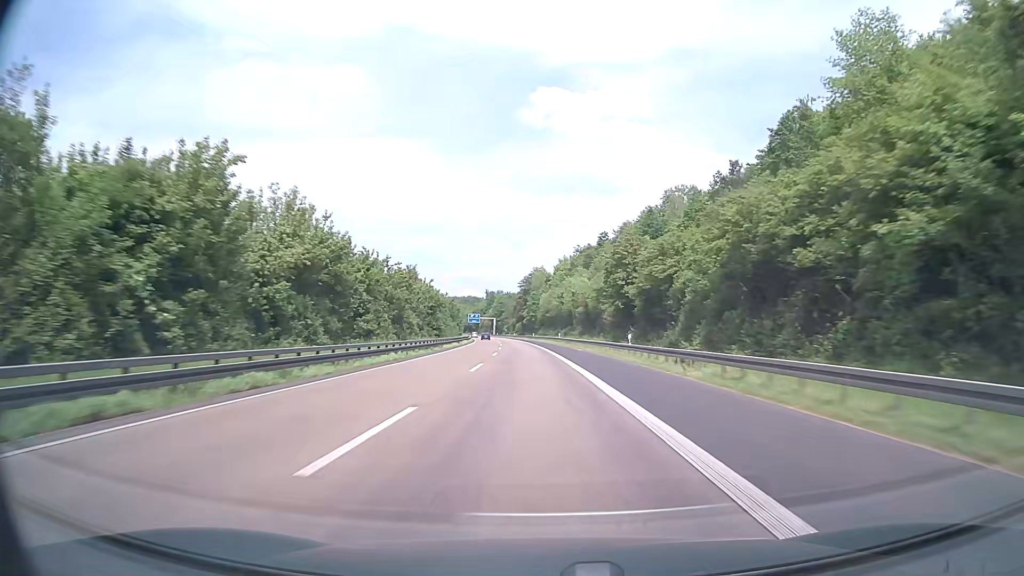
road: motorway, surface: asphalt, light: Day
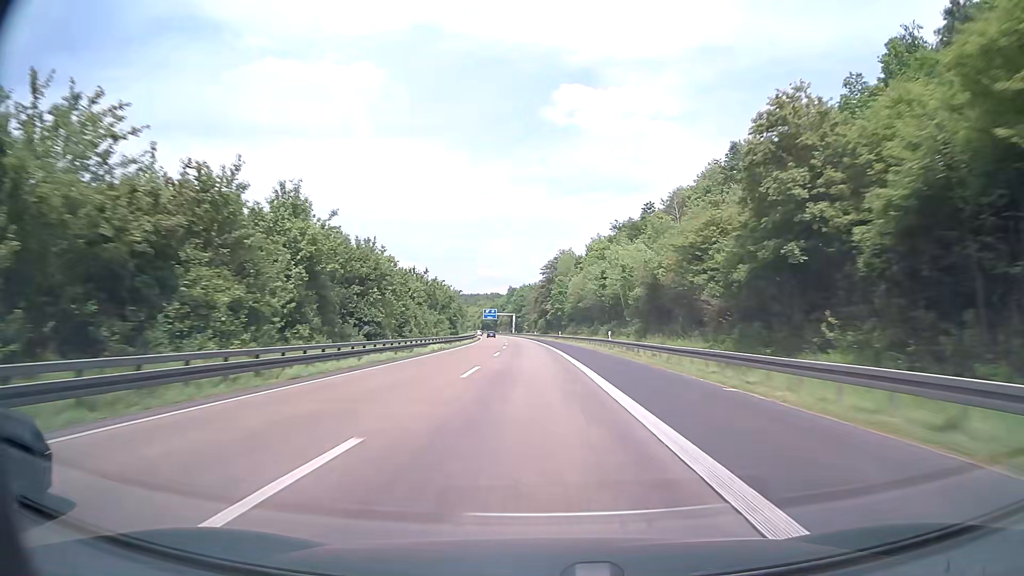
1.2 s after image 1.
(-0.8, +39.6) m; -2°
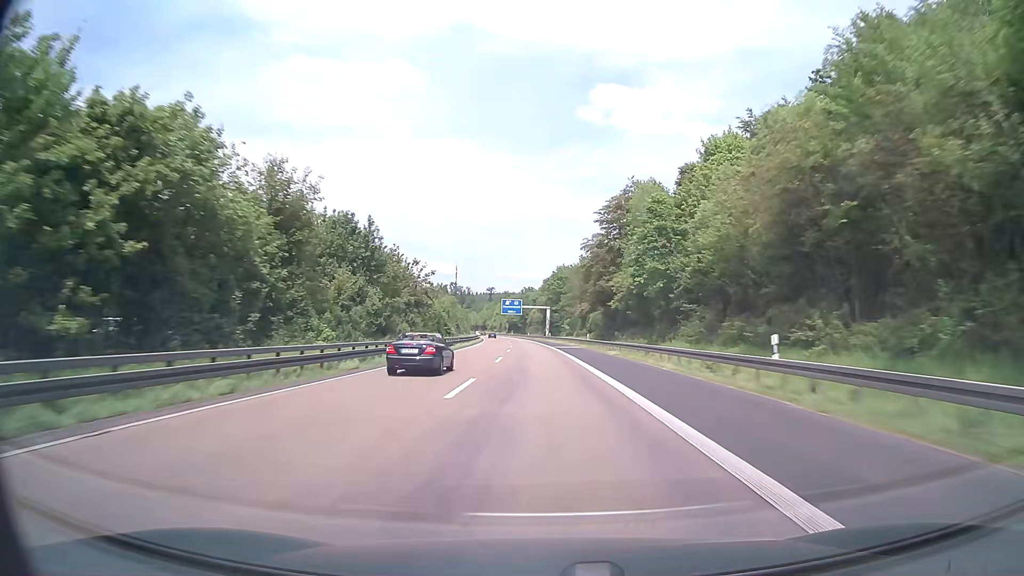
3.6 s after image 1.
(-2.3, +77.5) m; -3°
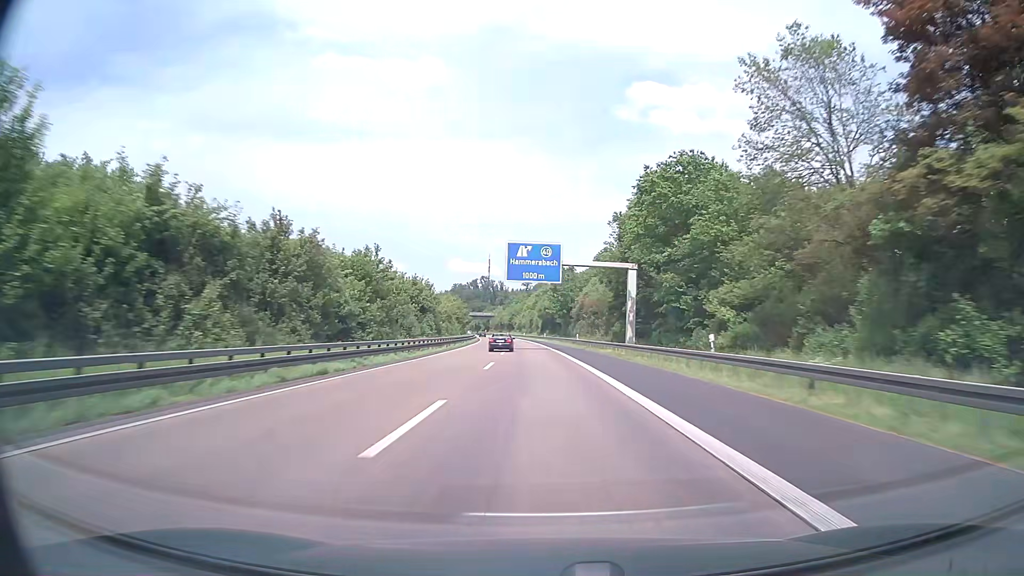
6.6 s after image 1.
(-3.0, +95.4) m; -3°
(0, +10) (0, +20) (0, +30) (-1, +40) (-1, +50) (-1, +60) (-2, +70) (-2, +80) (-3, +90) (-4, +100) m
